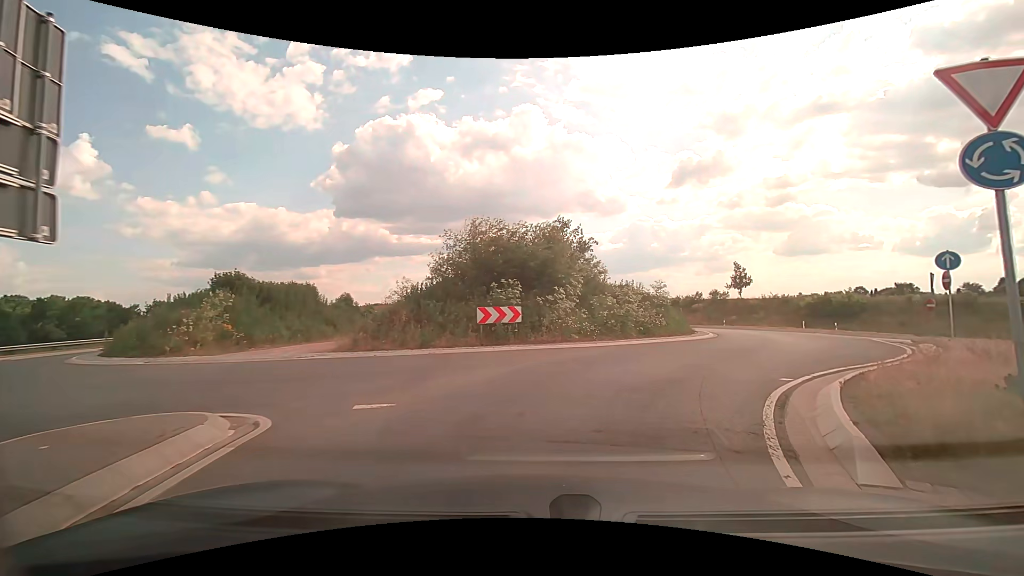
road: primary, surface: asphalt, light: Day
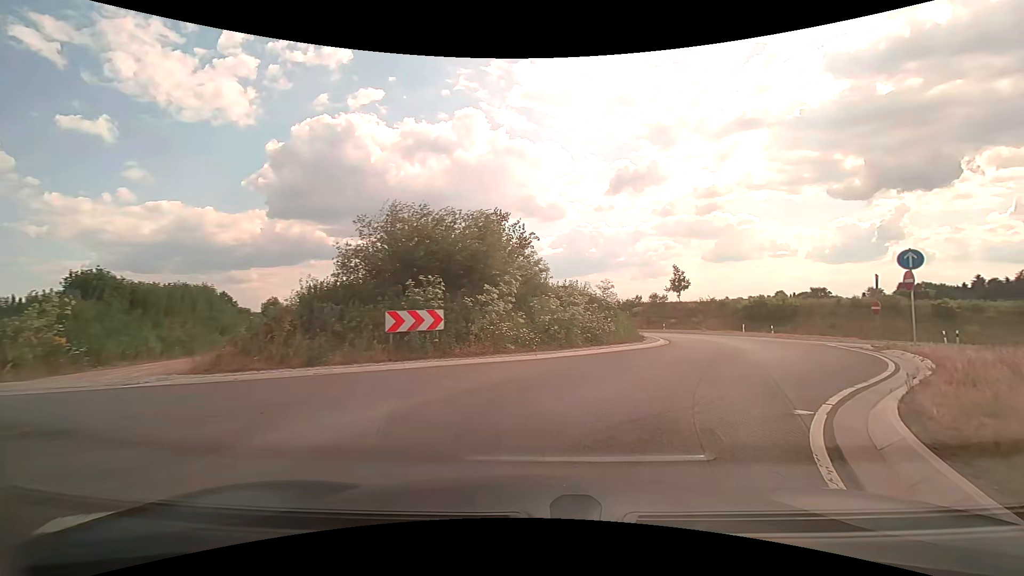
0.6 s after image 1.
(+0.2, +3.3) m; +7°
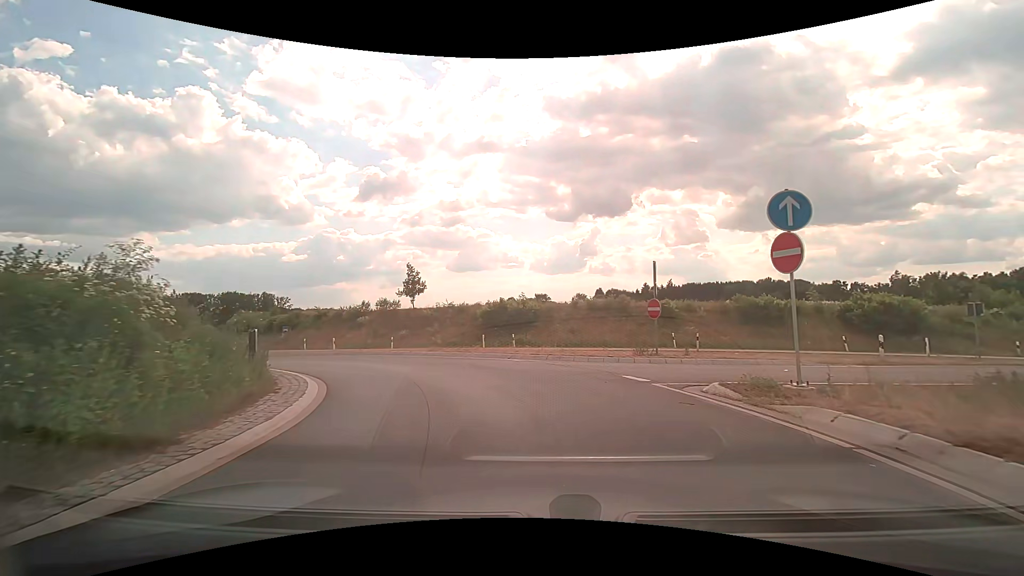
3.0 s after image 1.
(+4.1, +13.0) m; +29°
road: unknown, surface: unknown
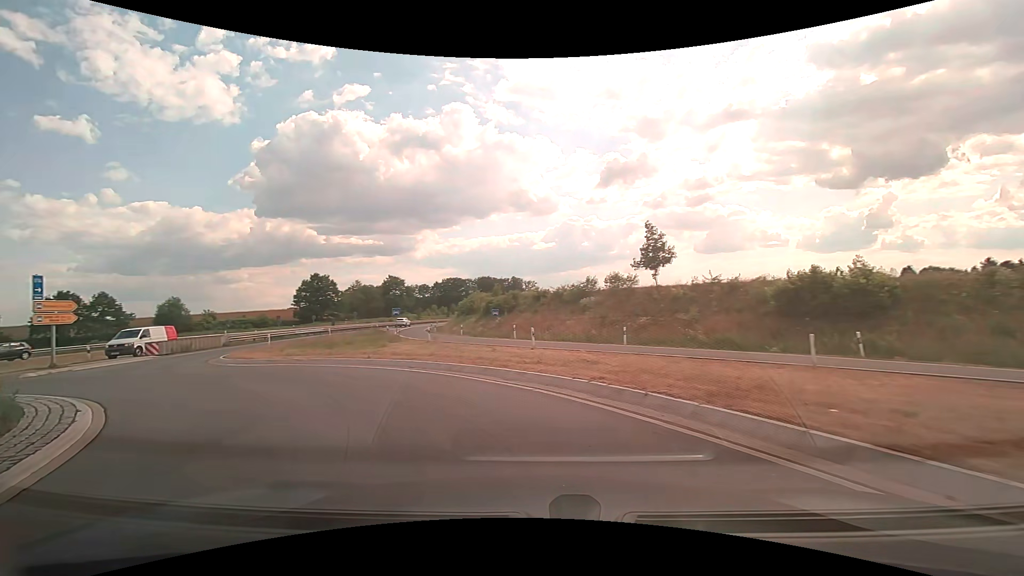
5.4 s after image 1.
(-2.7, +15.6) m; -26°
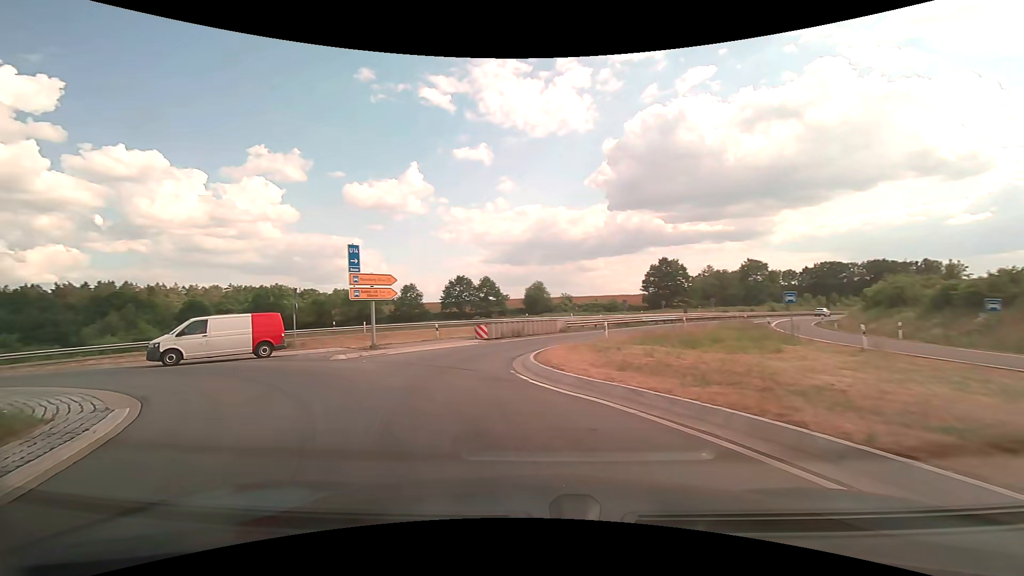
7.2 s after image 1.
(-3.7, +10.8) m; -38°
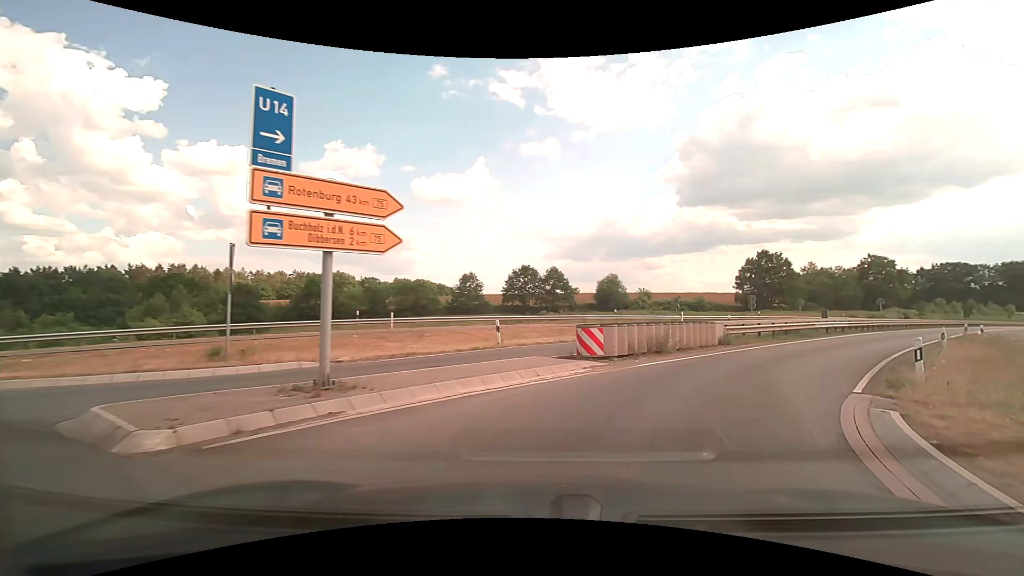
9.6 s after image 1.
(-2.8, +13.7) m; -10°
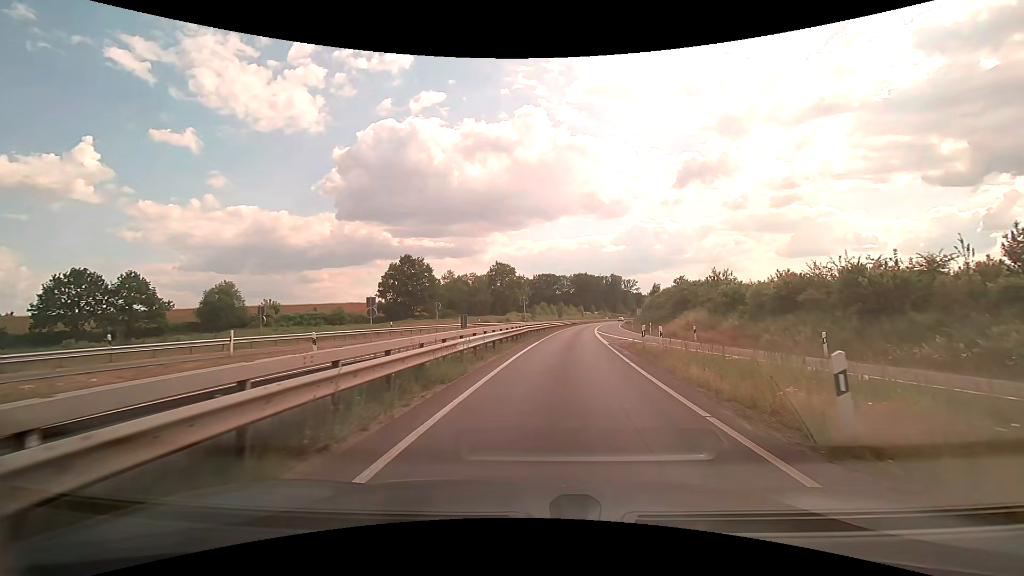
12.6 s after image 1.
(+9.0, +18.5) m; +40°
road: trunk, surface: asphalt
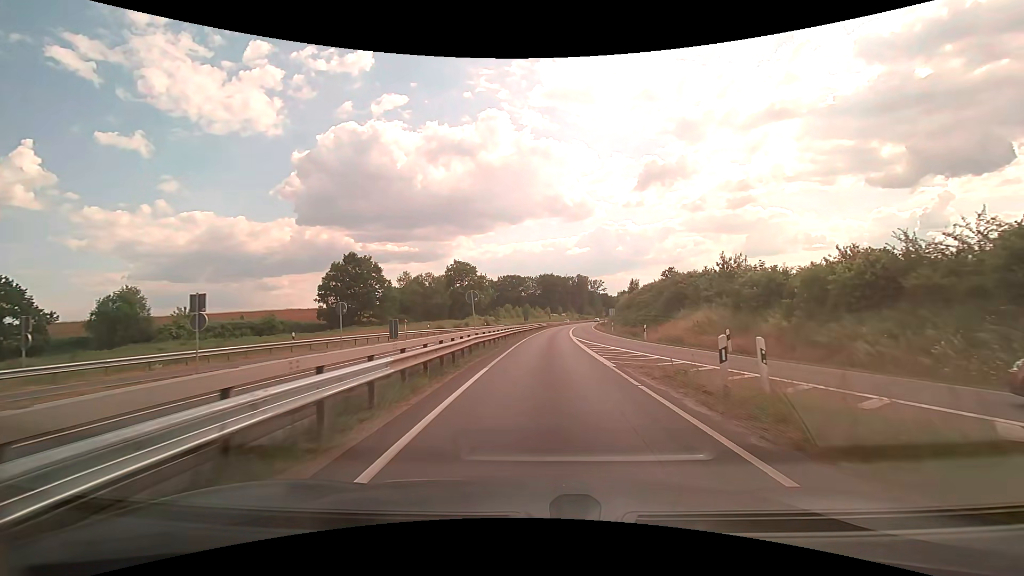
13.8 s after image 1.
(+0.5, +12.4) m; +4°
(0, +10) (0, +20) (+1, +30) (+1, +40) (+1, +50) (+2, +60) (+3, +70) (+4, +80) (+5, +90) (+6, +100) m
